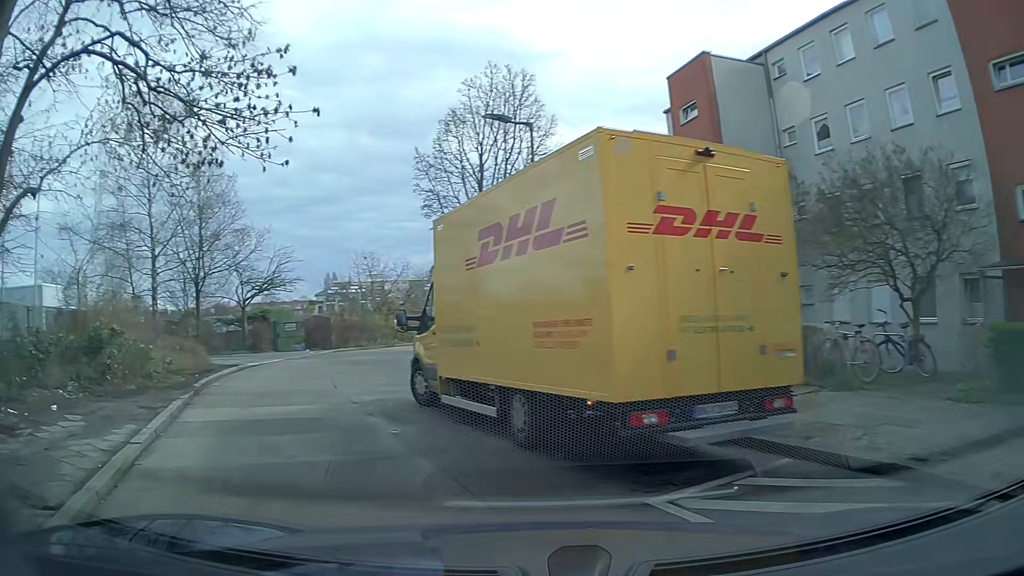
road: residential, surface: asphalt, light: Day
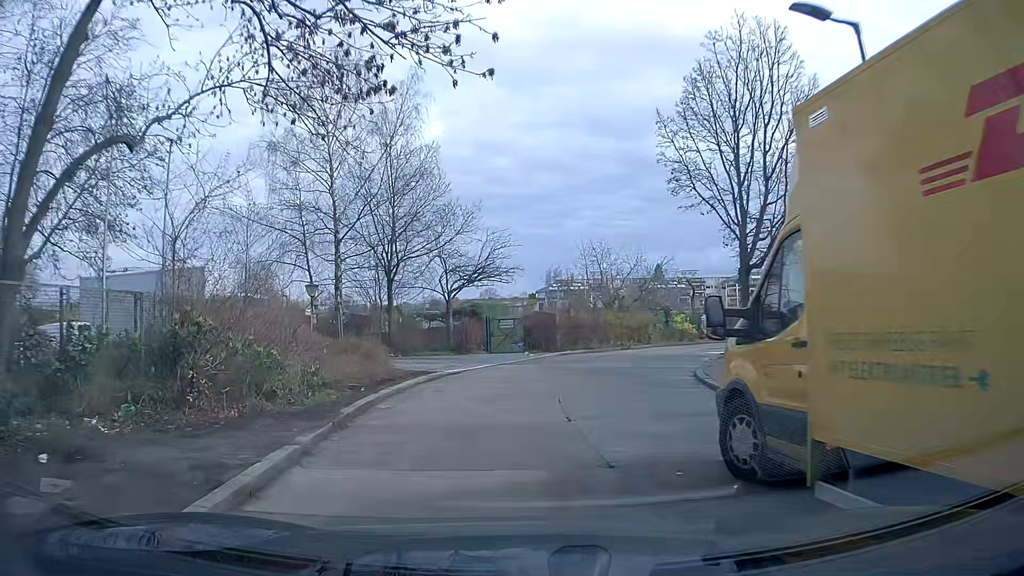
(-1.0, +5.3) m; -17°
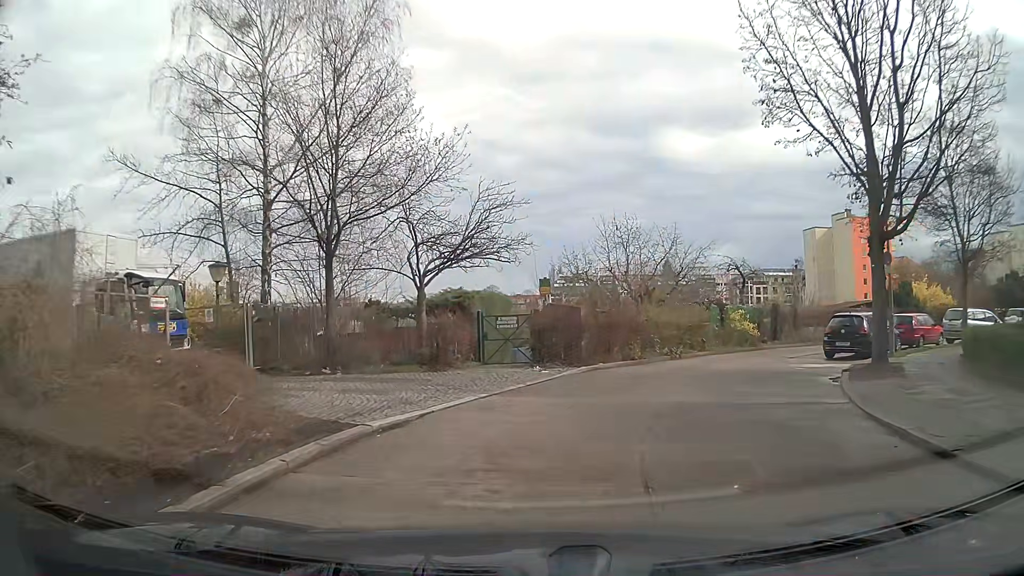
(-0.2, +8.9) m; 0°
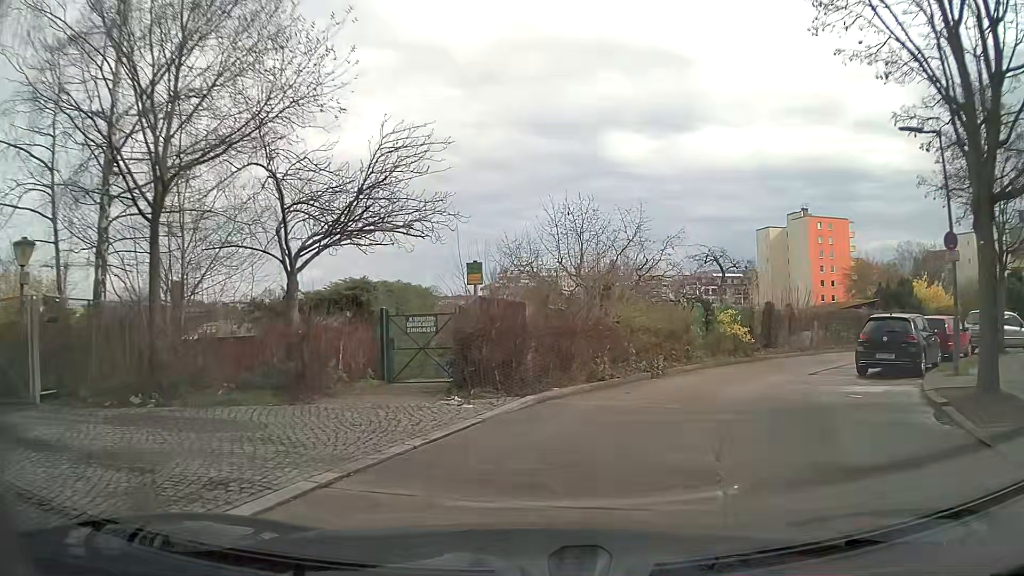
(+0.3, +6.0) m; +5°
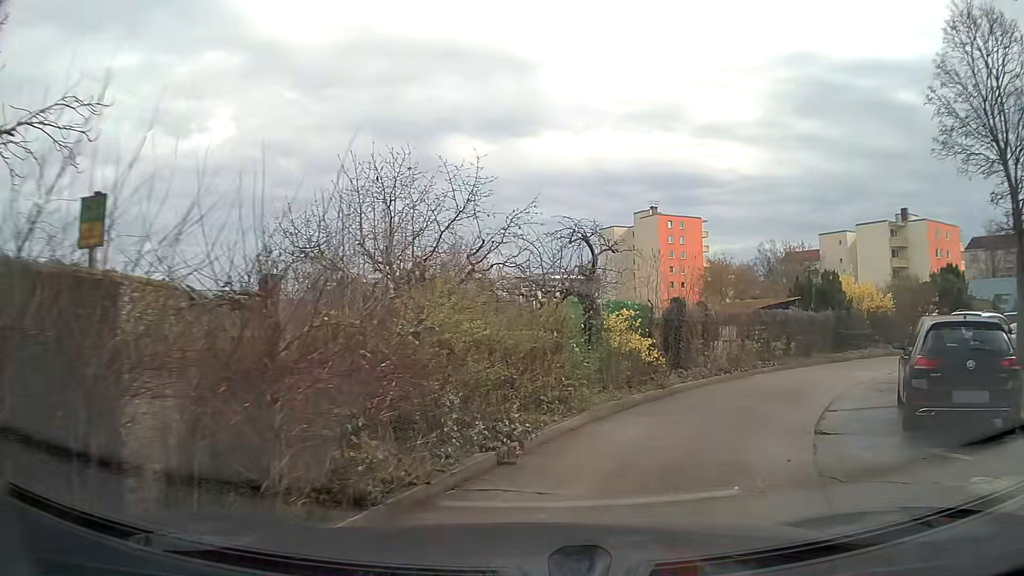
(+0.9, +8.4) m; +12°
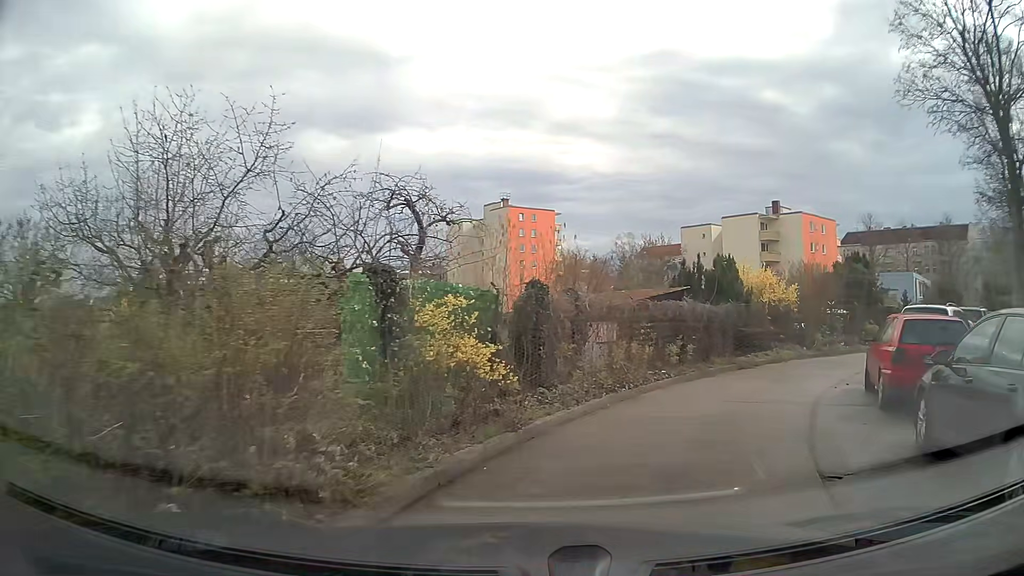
(+0.7, +4.9) m; +14°
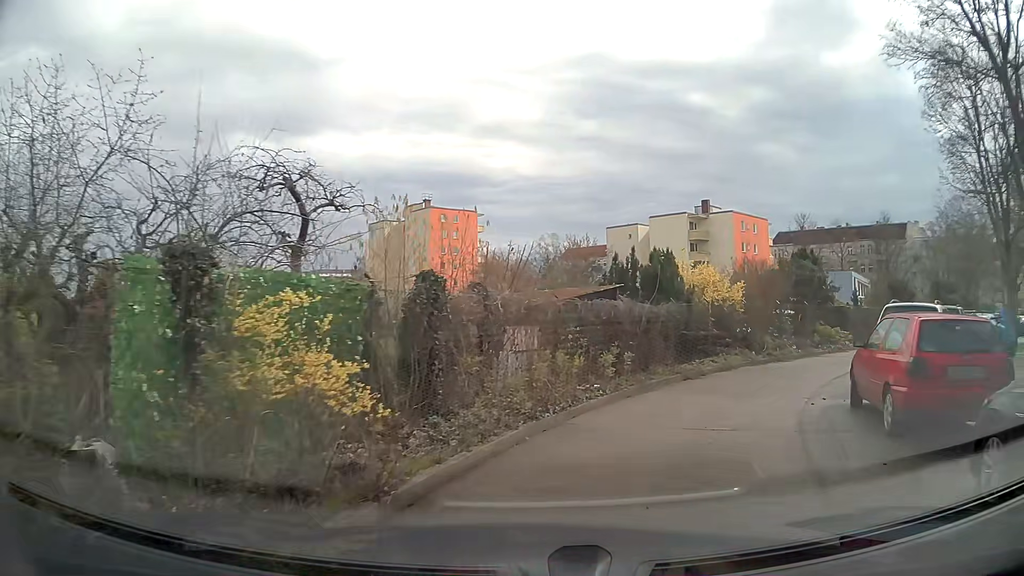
(+0.2, +2.6) m; +8°
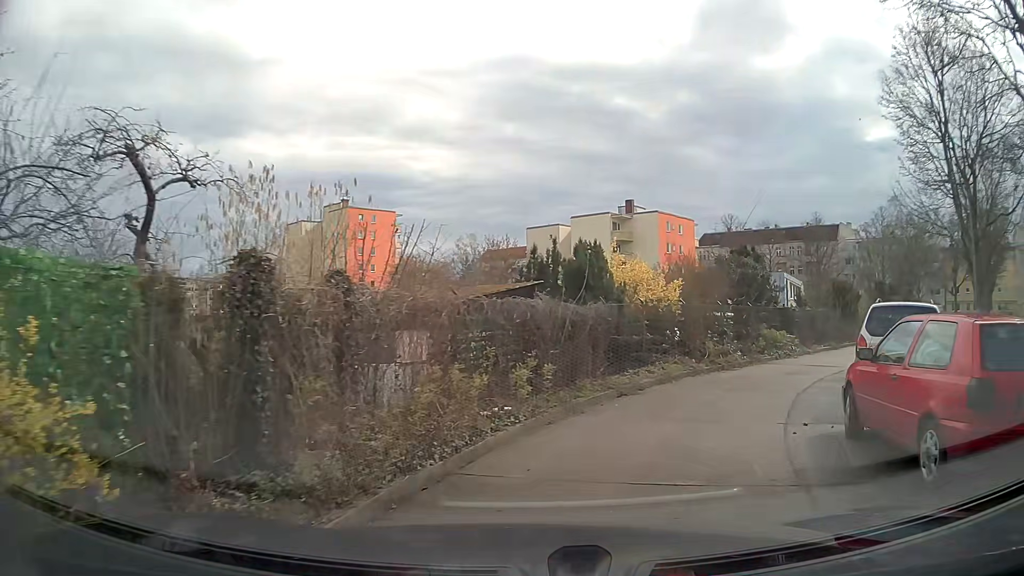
(+0.1, +2.6) m; +7°
